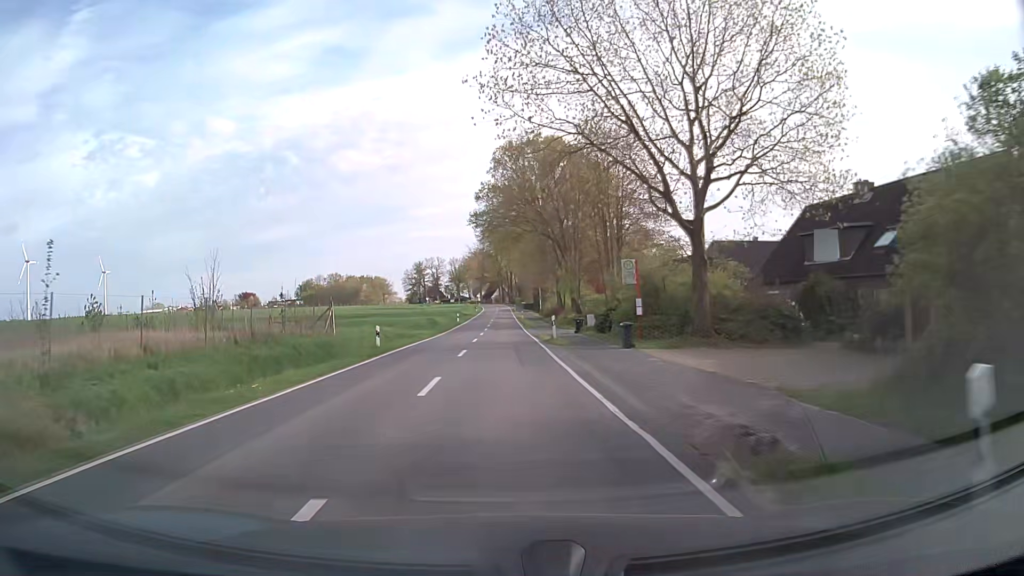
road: secondary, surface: asphalt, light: Day
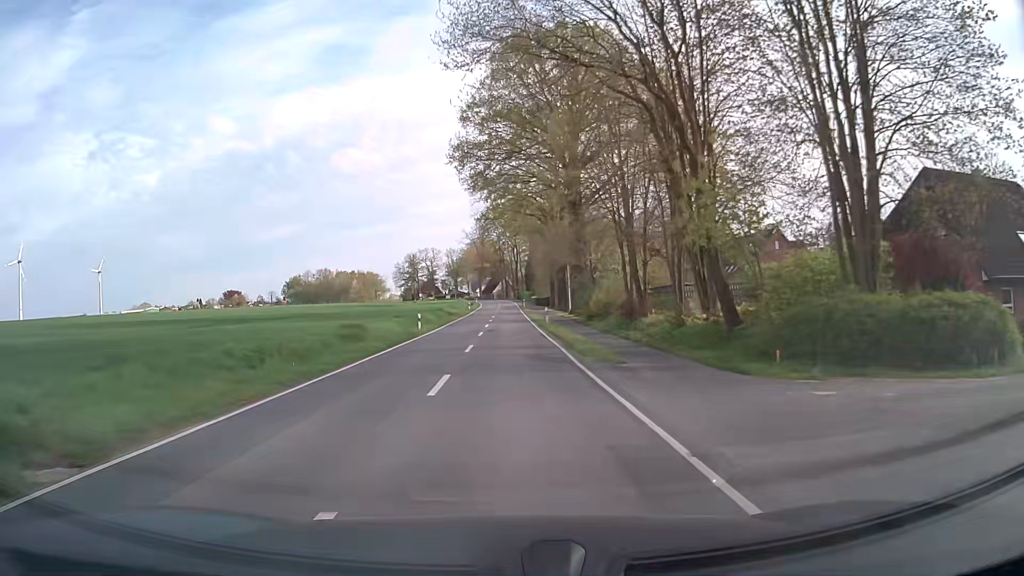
(-0.2, +38.0) m; 0°
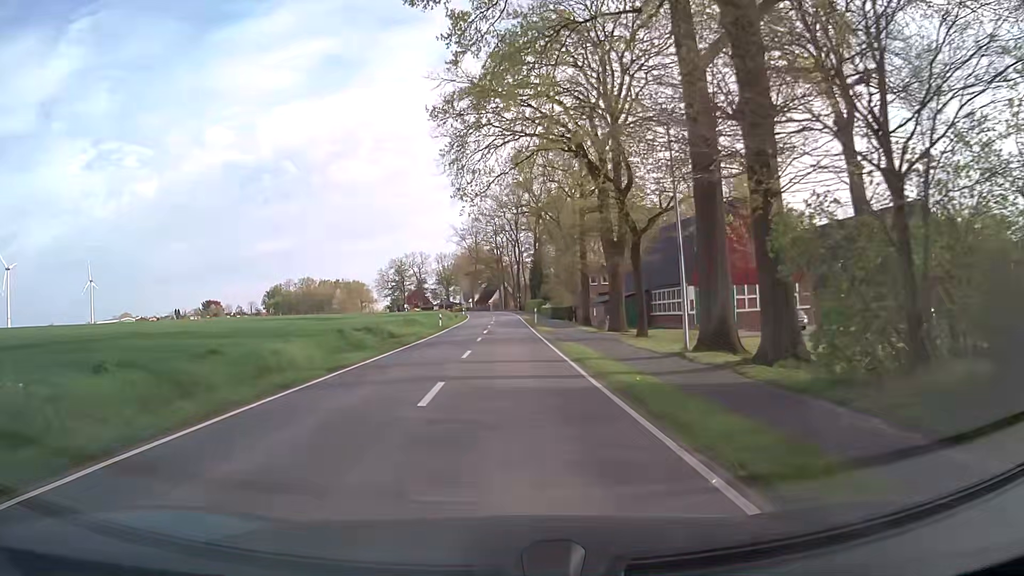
(0.0, +37.9) m; 0°
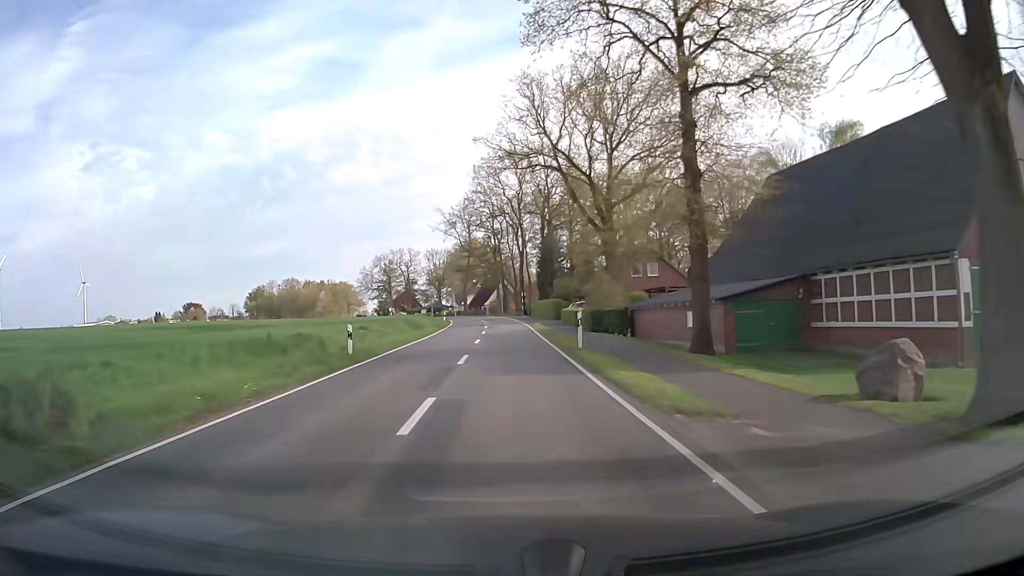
(-0.2, +30.1) m; 0°
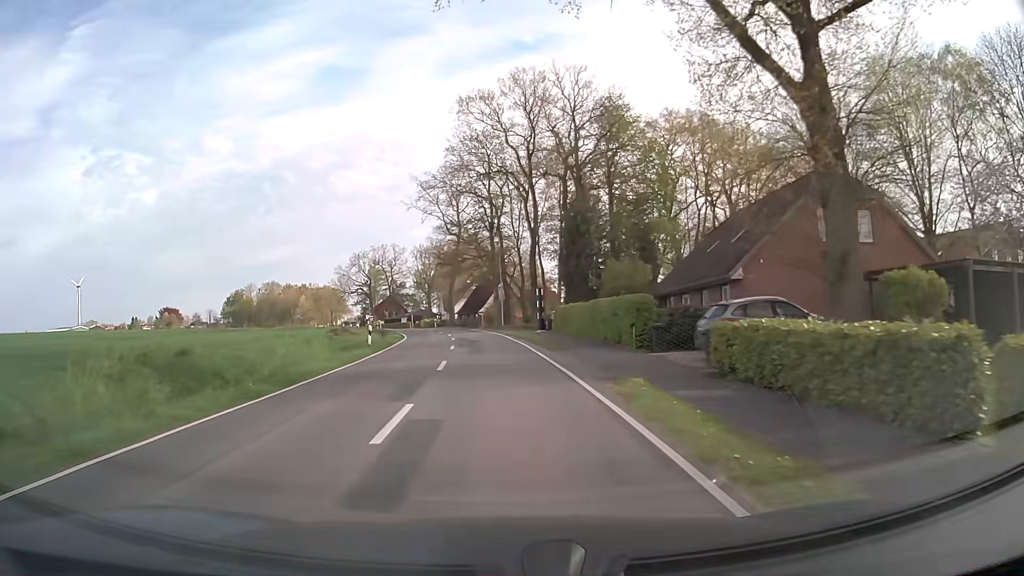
(+0.2, +37.6) m; 0°
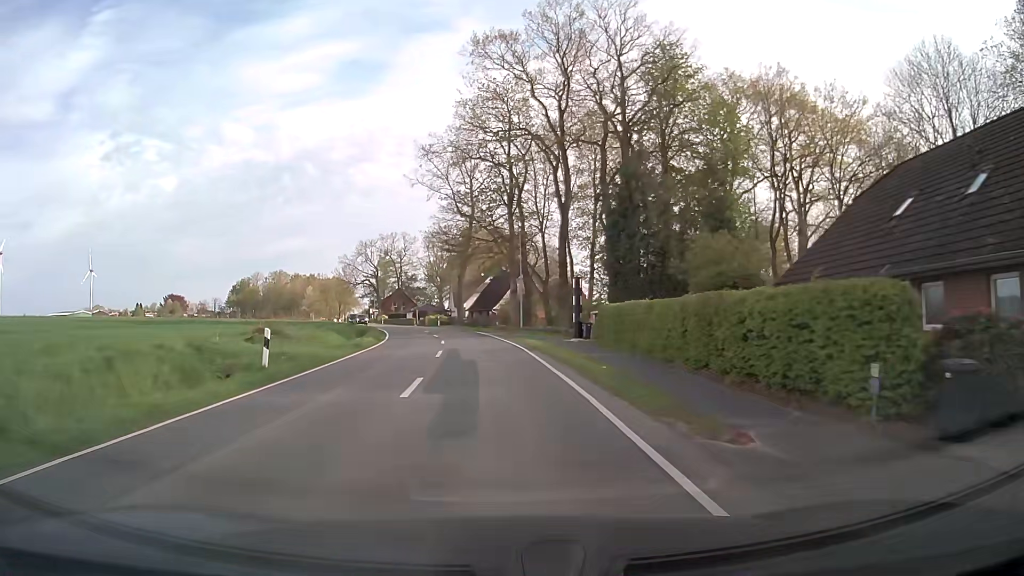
(-0.2, +15.0) m; -1°
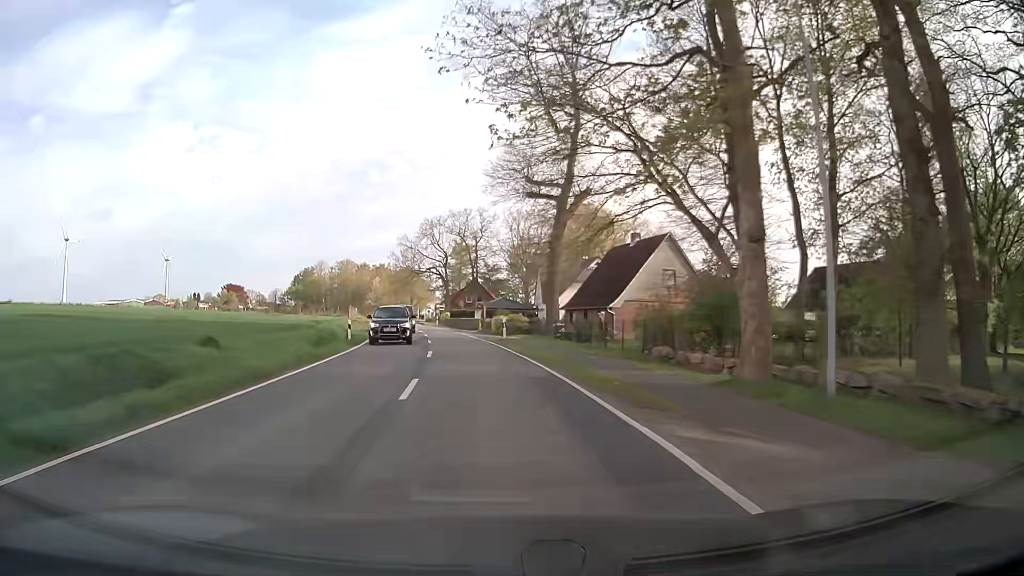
(-2.2, +37.8) m; -8°
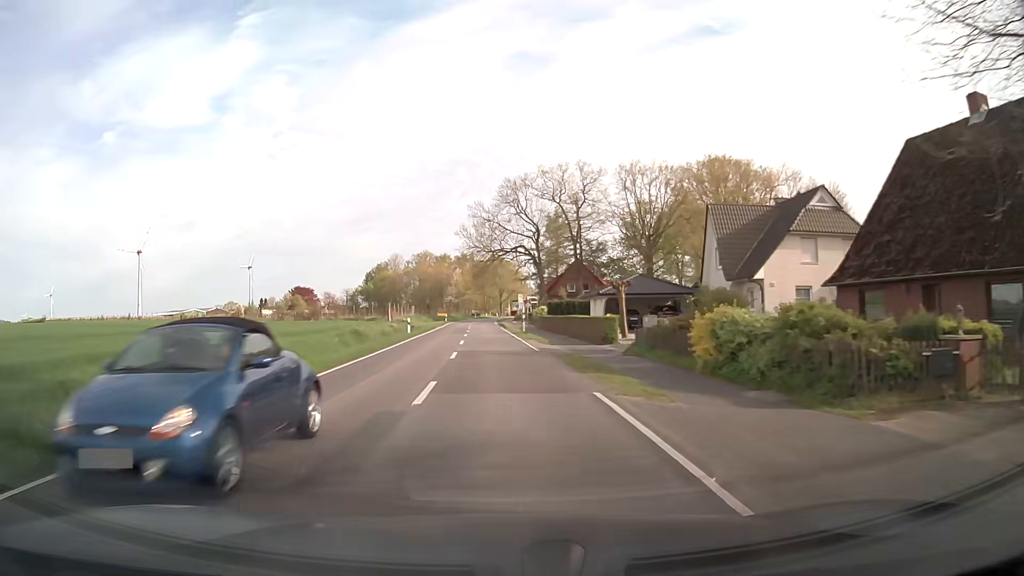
(-2.7, +38.1) m; -8°
(0, +10) (0, +20) (-1, +30) (-1, +40) (-1, +50) (-2, +60) (-2, +70) (-3, +80) (-3, +90) (-3, +100) m
